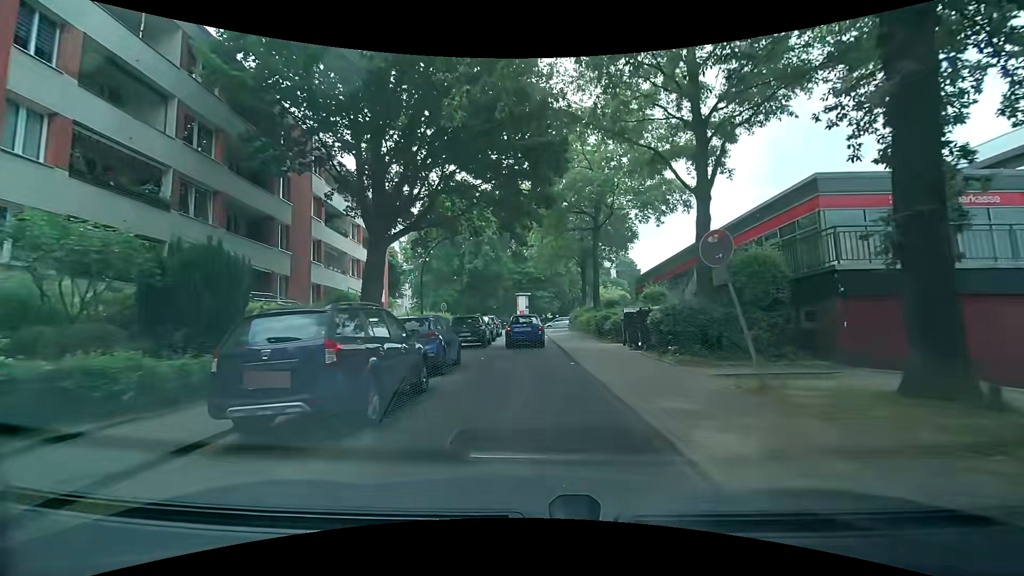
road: residential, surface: asphalt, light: Day
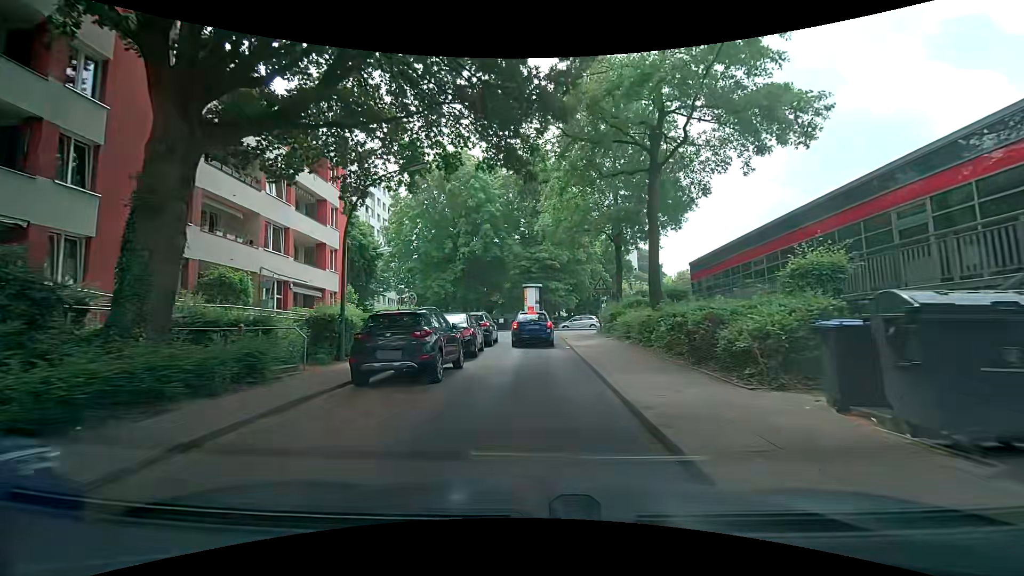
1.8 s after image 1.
(+0.2, +12.8) m; -1°
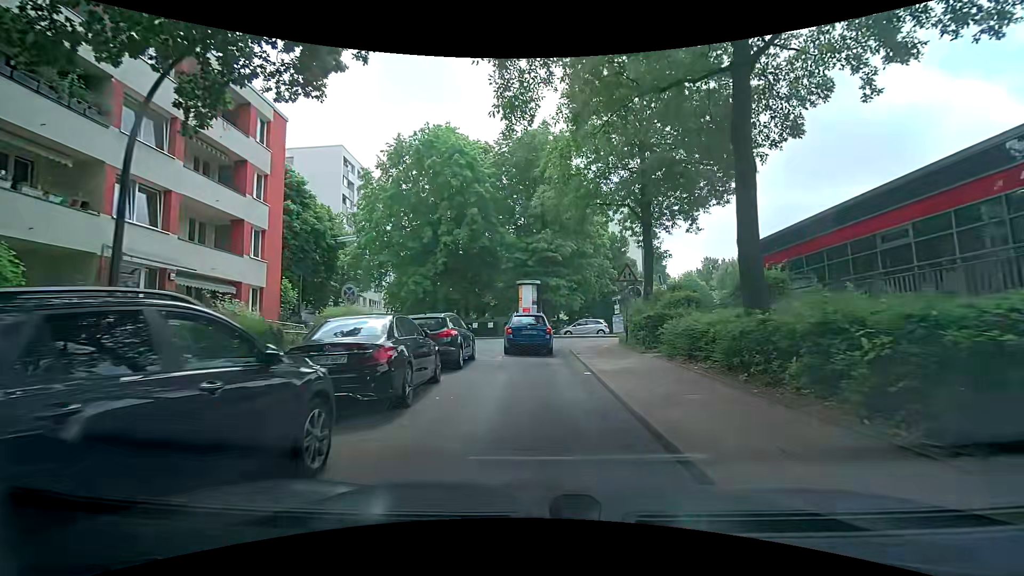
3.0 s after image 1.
(+0.1, +8.3) m; +1°
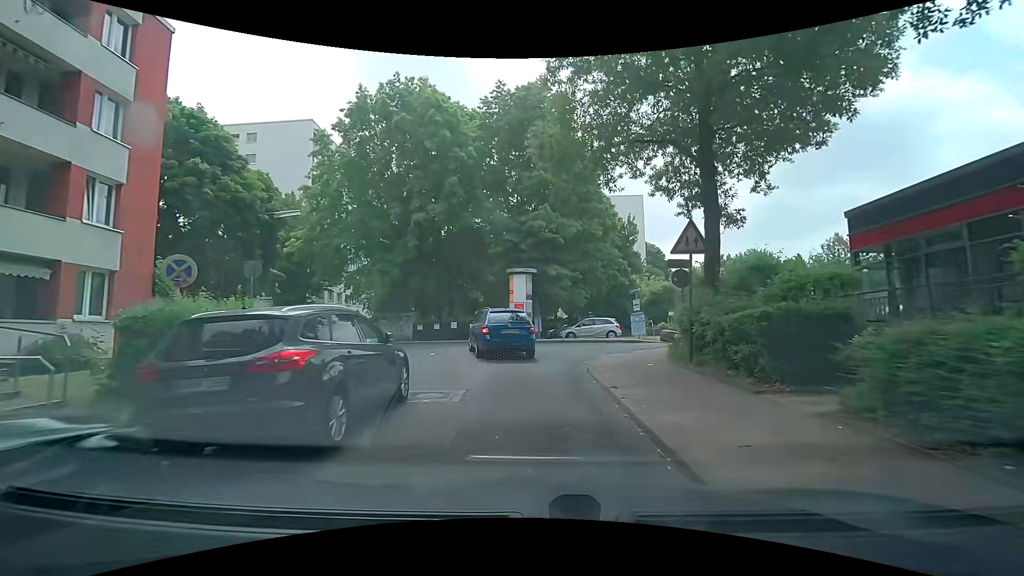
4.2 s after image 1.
(+0.1, +8.1) m; -1°
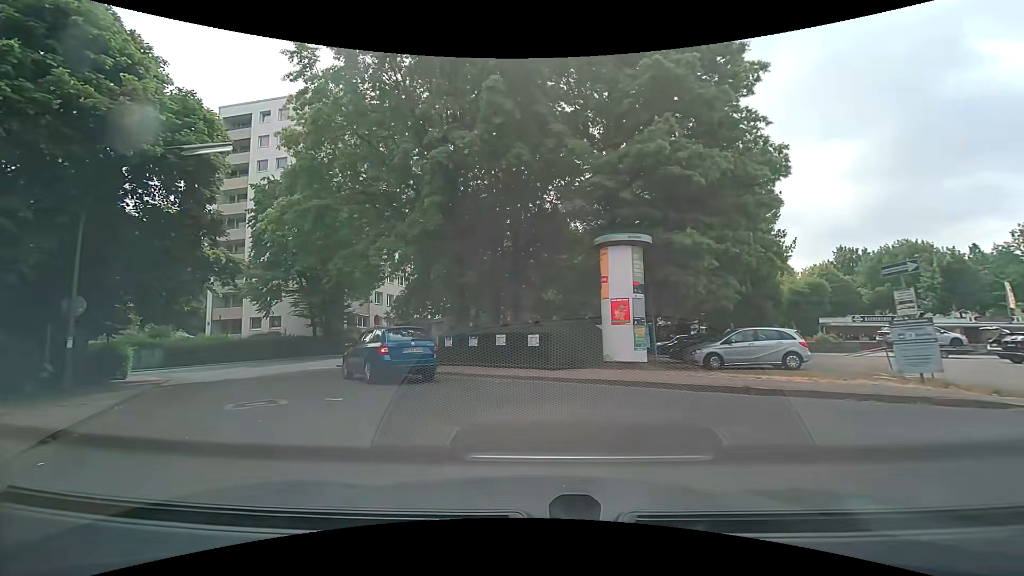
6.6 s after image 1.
(-0.2, +13.6) m; -8°
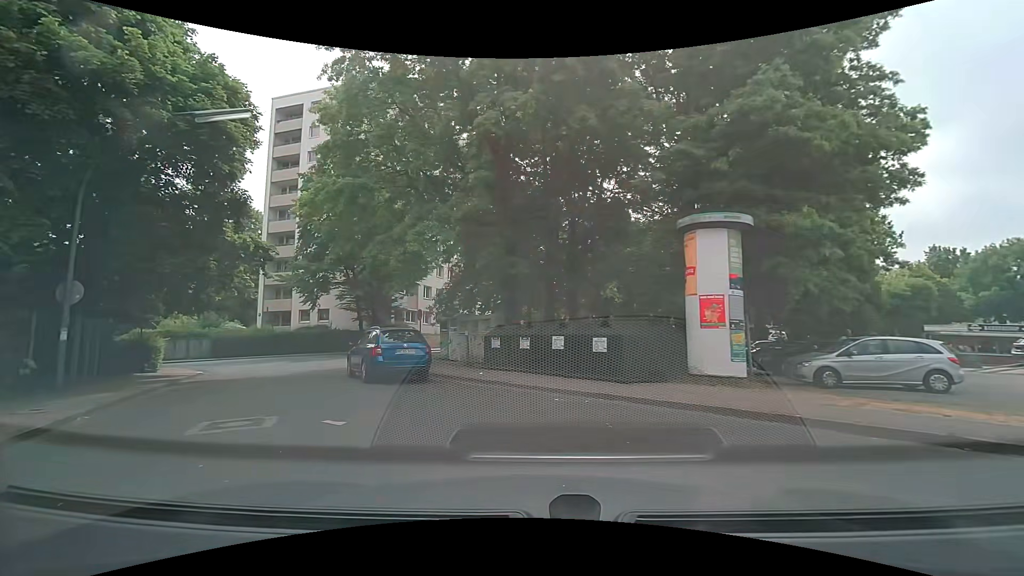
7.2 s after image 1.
(-0.1, +2.9) m; -5°
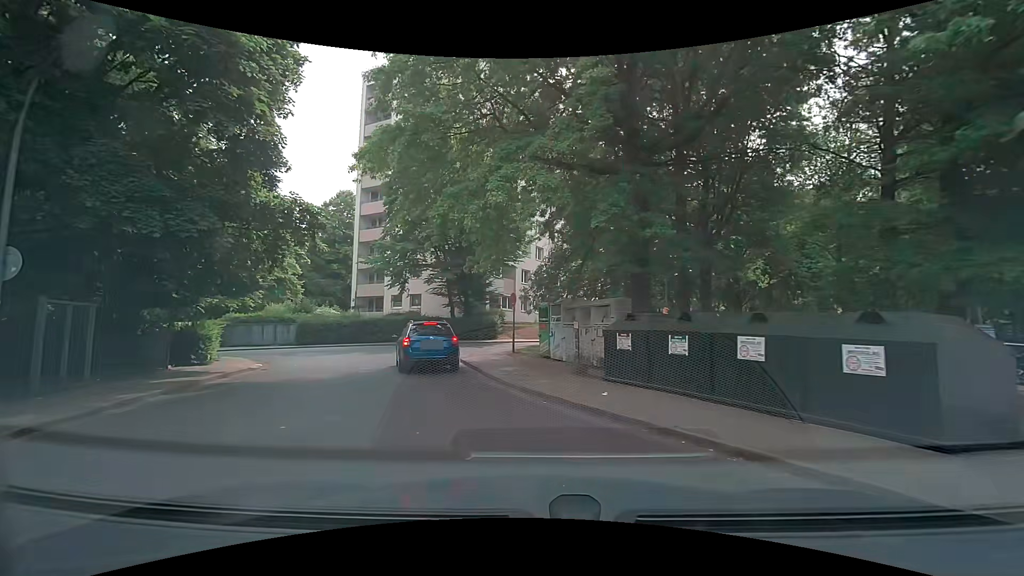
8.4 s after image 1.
(-0.6, +5.8) m; -12°
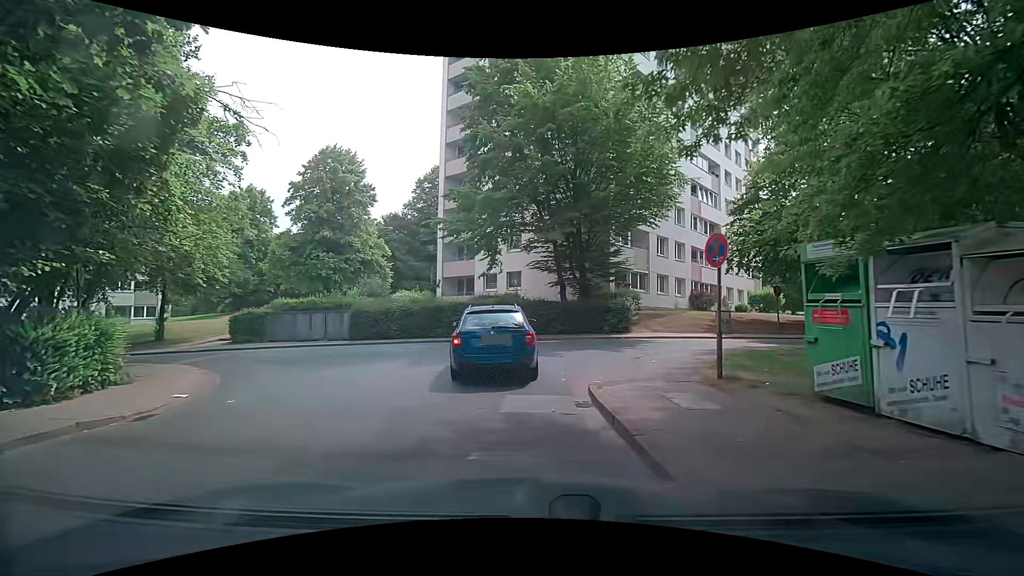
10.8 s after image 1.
(-1.6, +11.4) m; -12°
